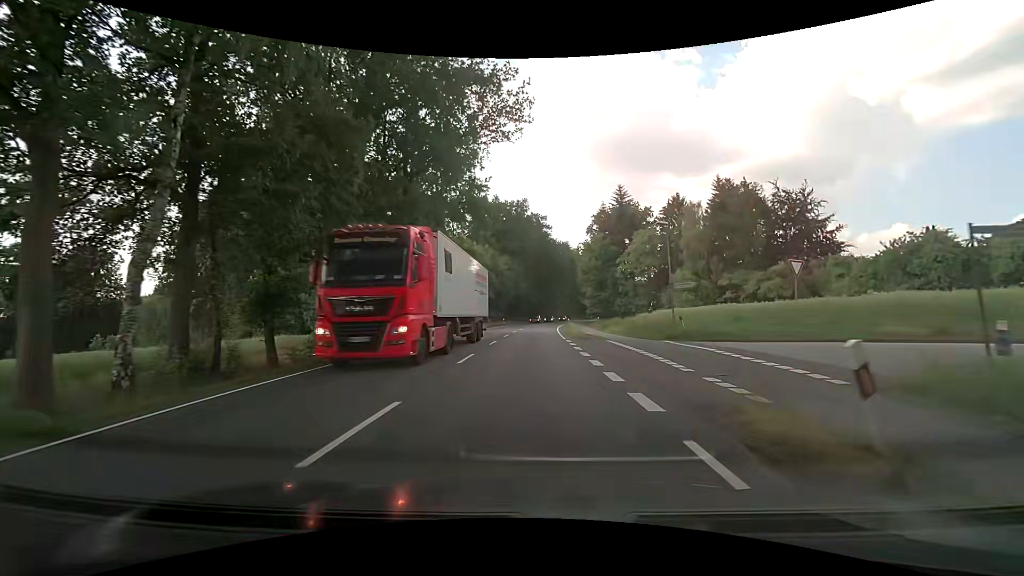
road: primary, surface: asphalt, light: Day
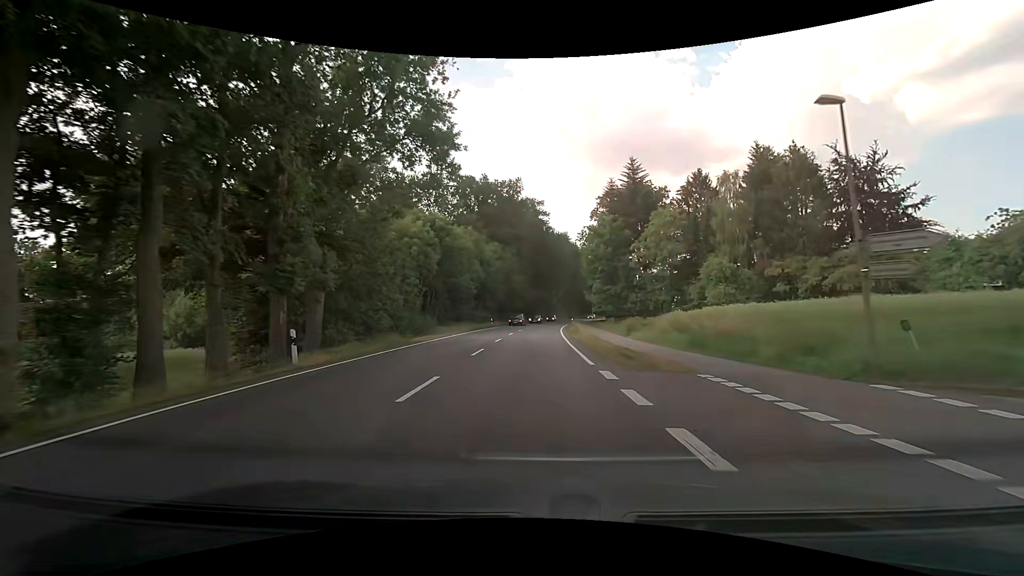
(+0.1, +14.8) m; +1°
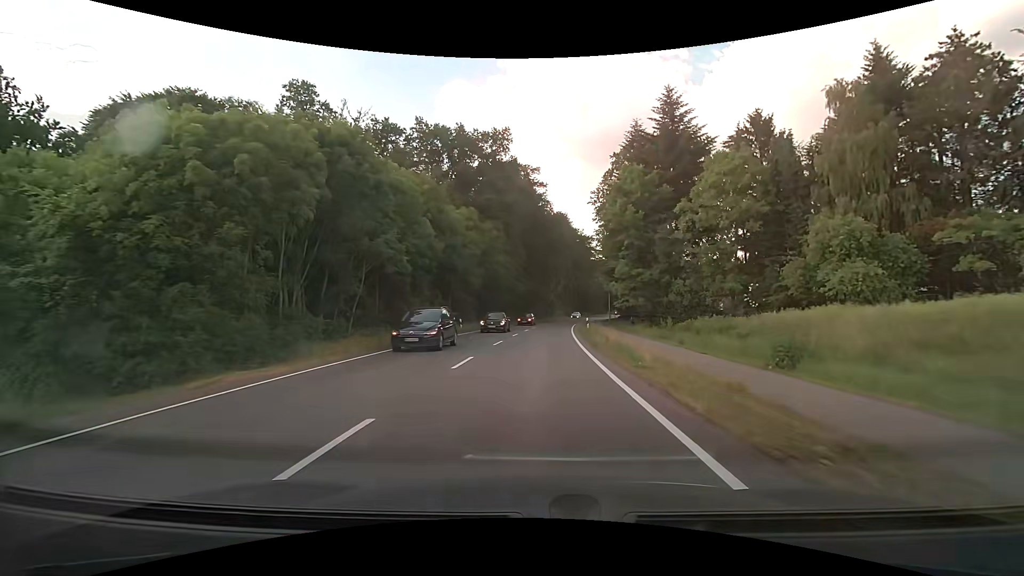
(+0.2, +22.6) m; +1°
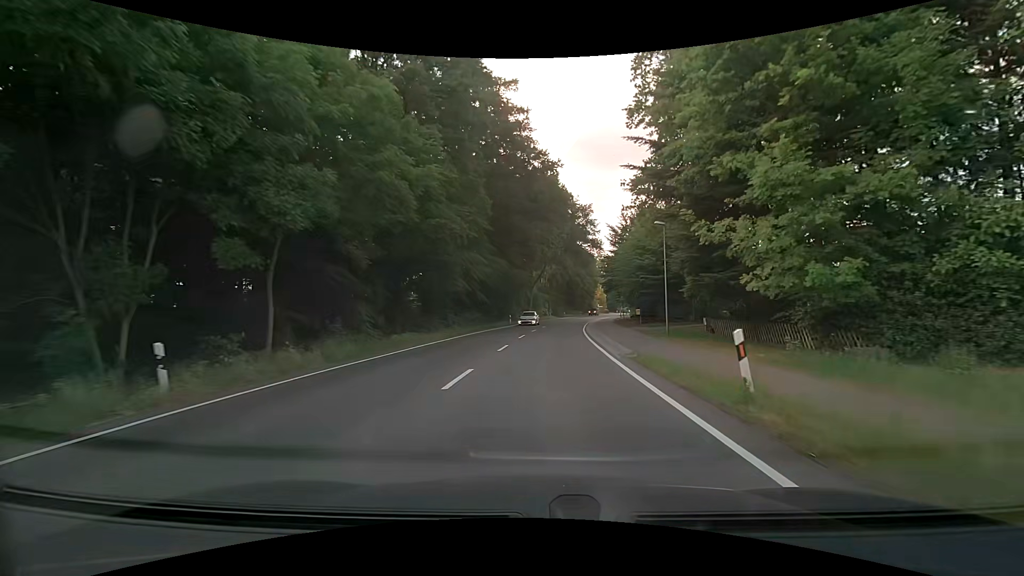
(+0.5, +30.7) m; +2°
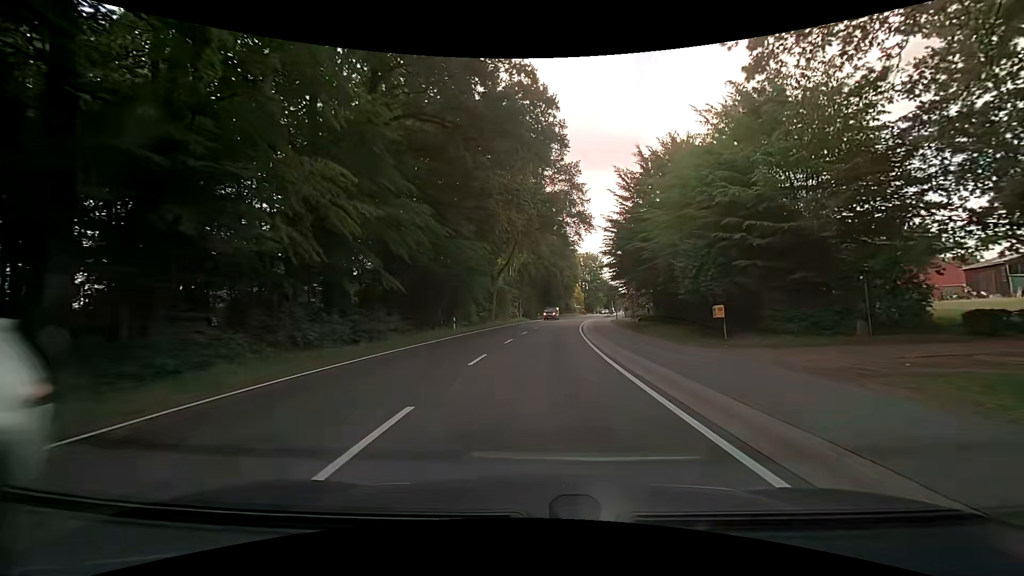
(+0.7, +23.0) m; +3°
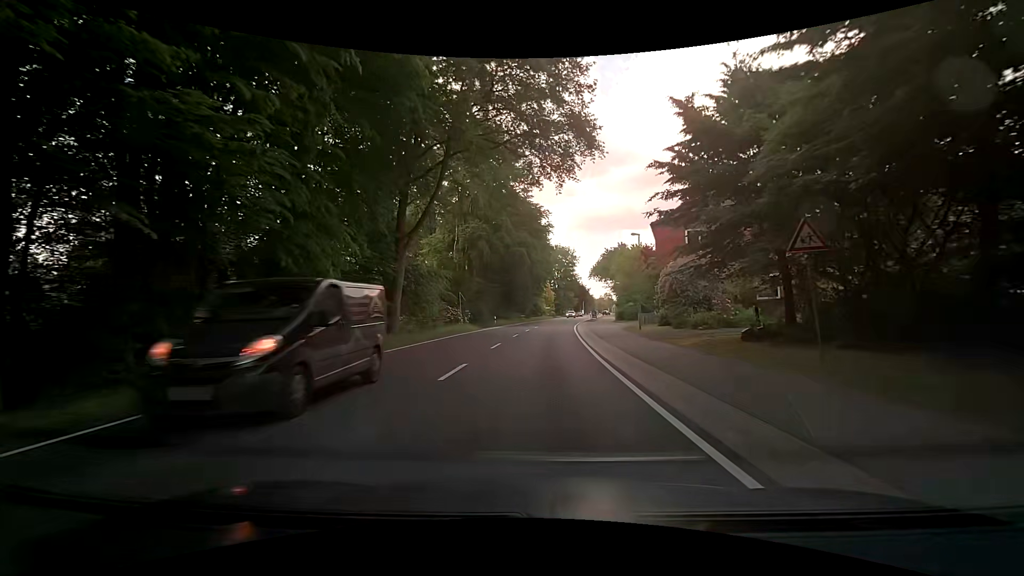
(+1.3, +30.0) m; +4°
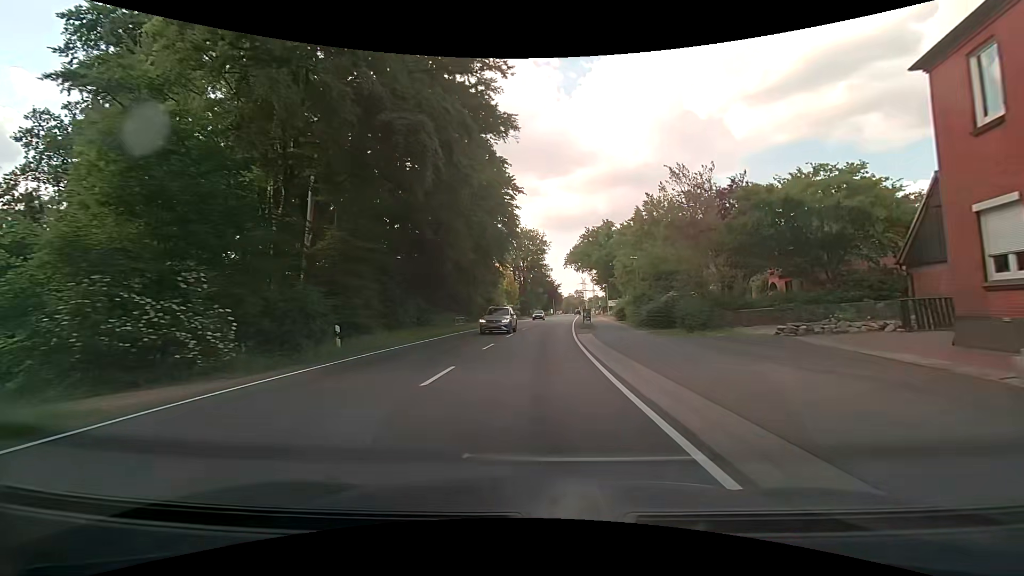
(+1.3, +36.8) m; +4°
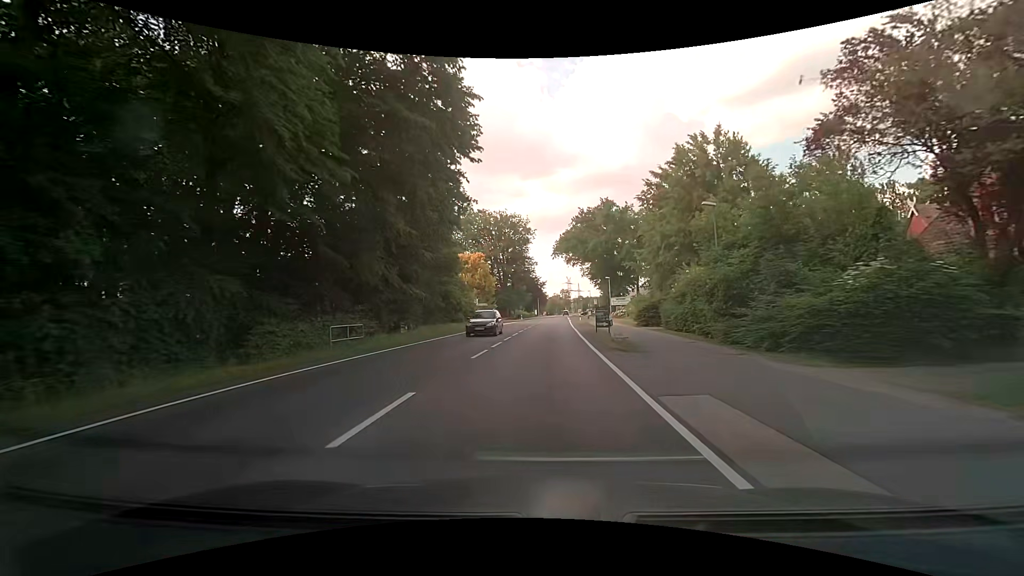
(+0.4, +22.3) m; +2°
(0, +10) (0, +20) (+1, +30) (+1, +40) (+2, +50) (+2, +60) (+3, +70) (+4, +80) (+4, +90) (+5, +100) m
